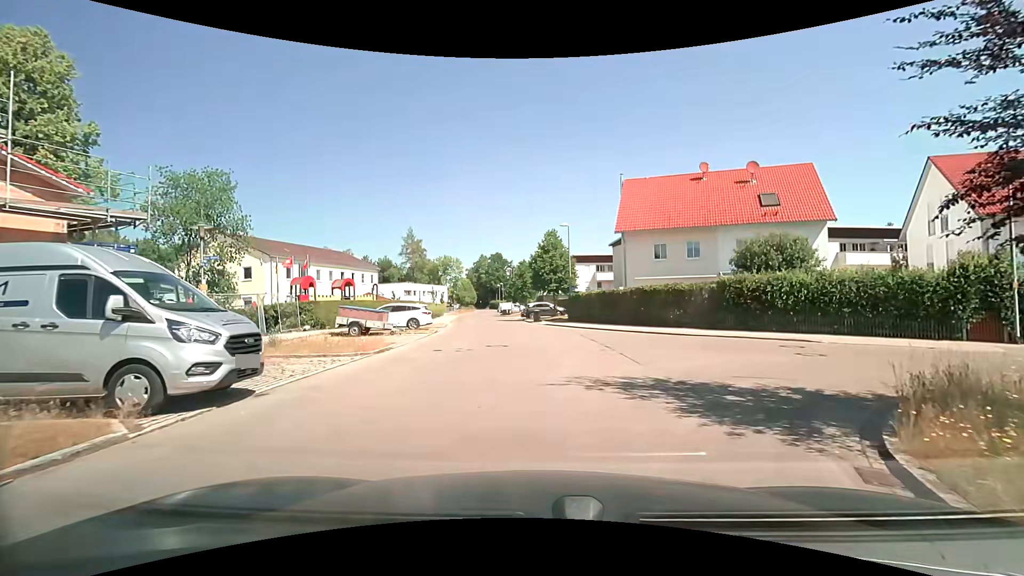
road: residential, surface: asphalt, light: Day
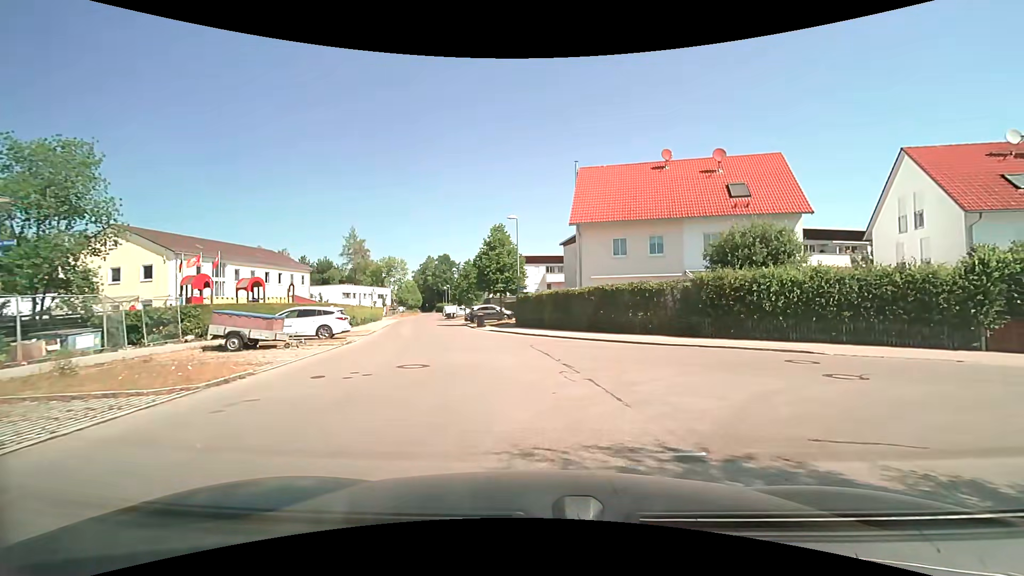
(+0.2, +4.6) m; +6°
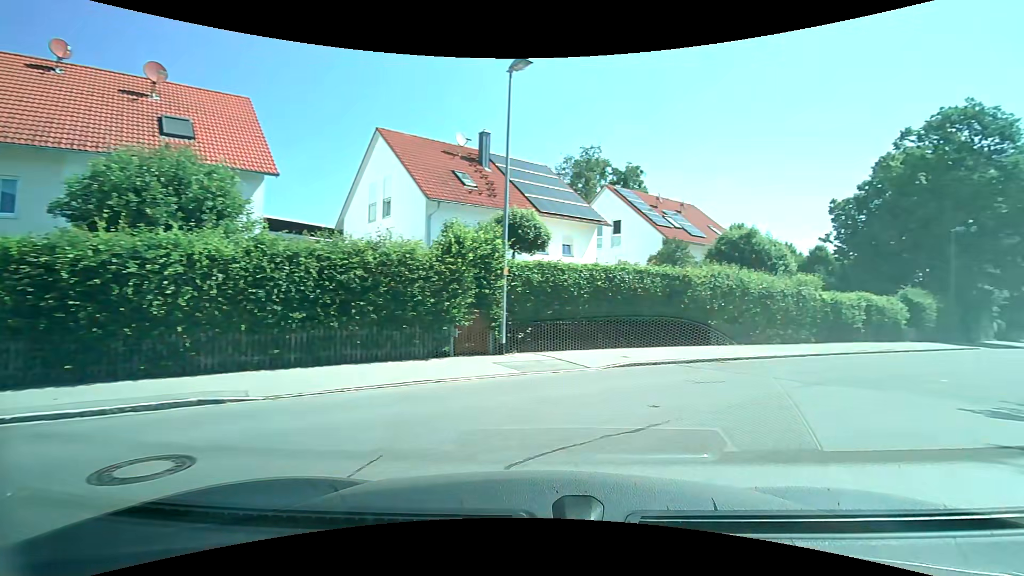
(+3.7, +8.9) m; +54°
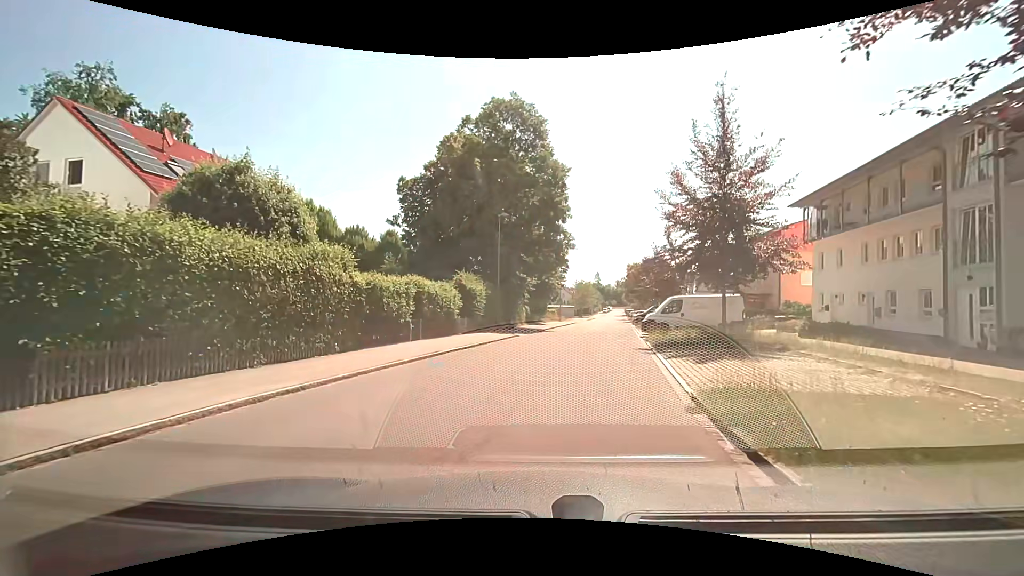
(+5.9, +10.1) m; +42°
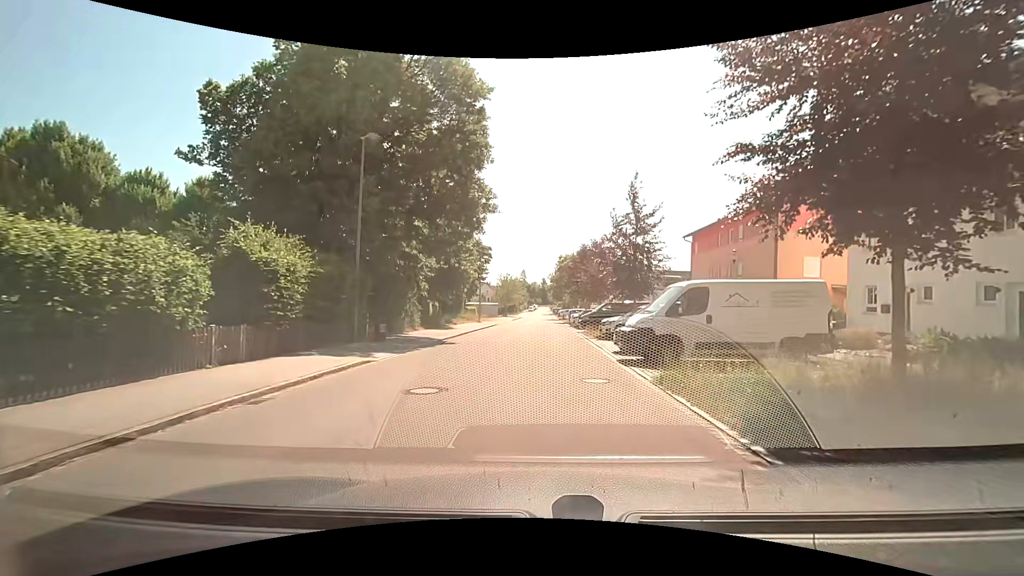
(+1.3, +14.3) m; +9°
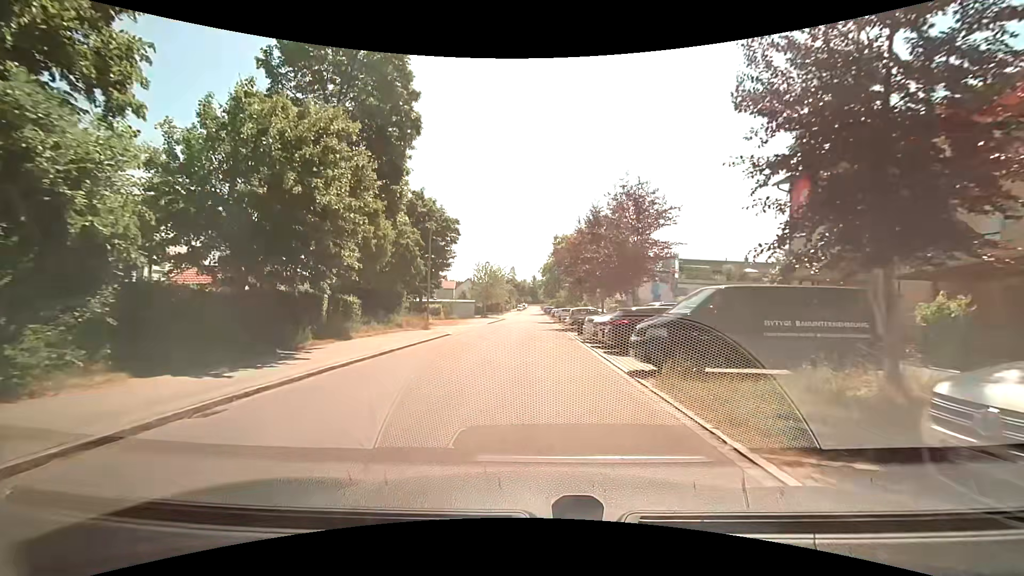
(+0.3, +21.0) m; +1°
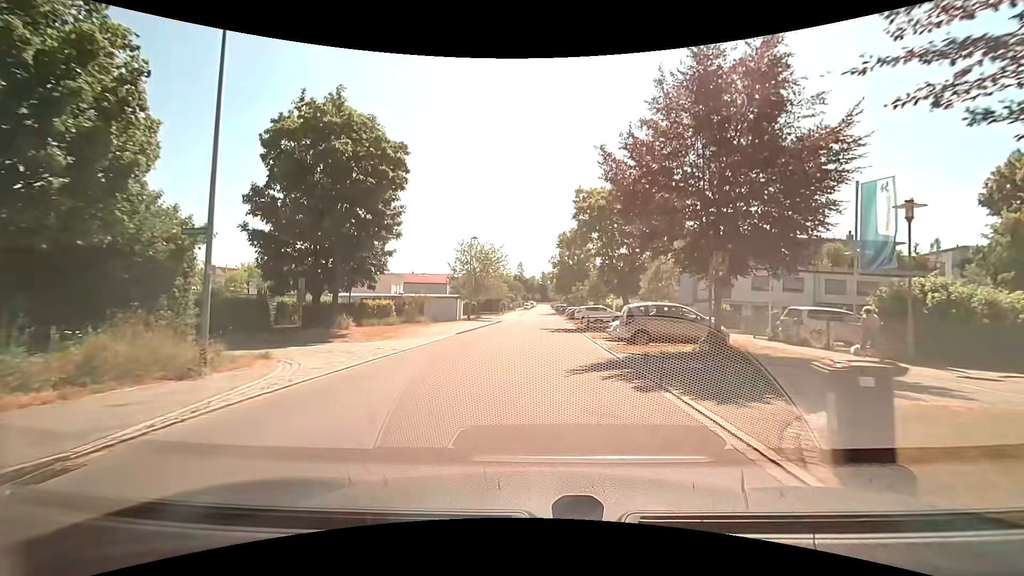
(-0.3, +22.6) m; -2°
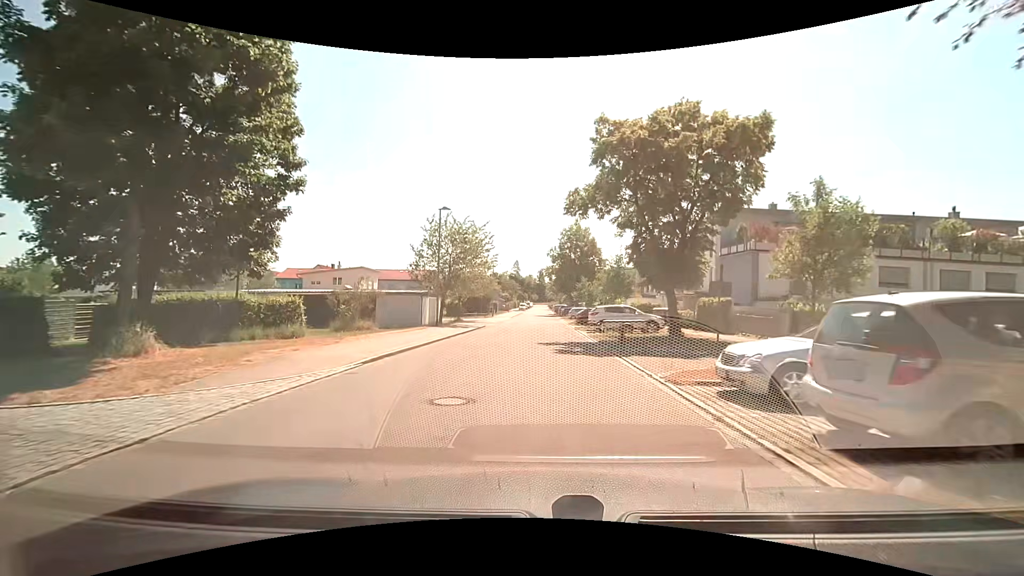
(+0.1, +13.7) m; +1°
(0, +10) (0, +20) (+1, +30) (+1, +40) (+1, +50) (+1, +60) (+1, +70) (+1, +80) (+1, +90) (+1, +100) m
